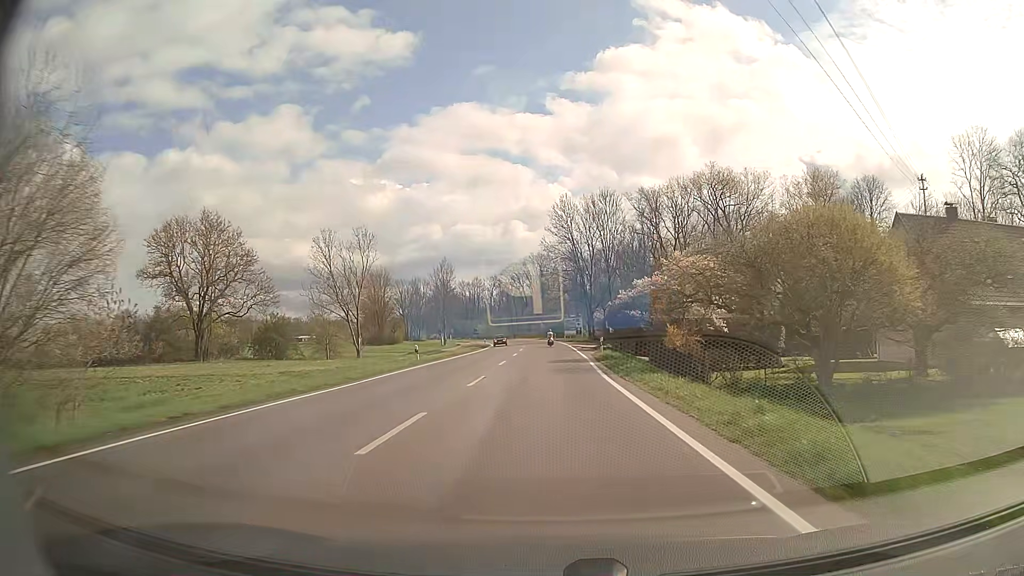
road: secondary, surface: asphalt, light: Day
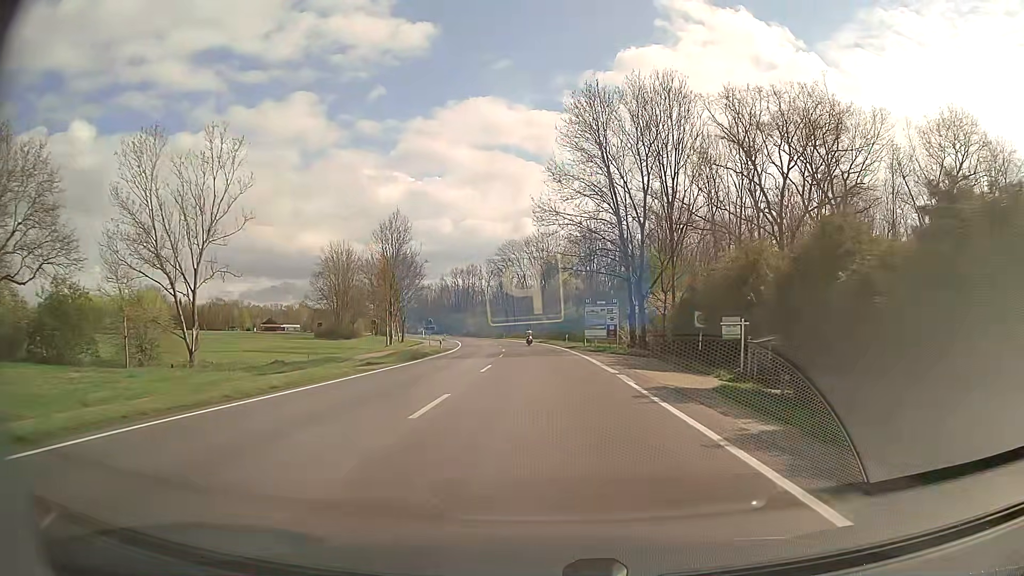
(0.0, +43.0) m; 0°
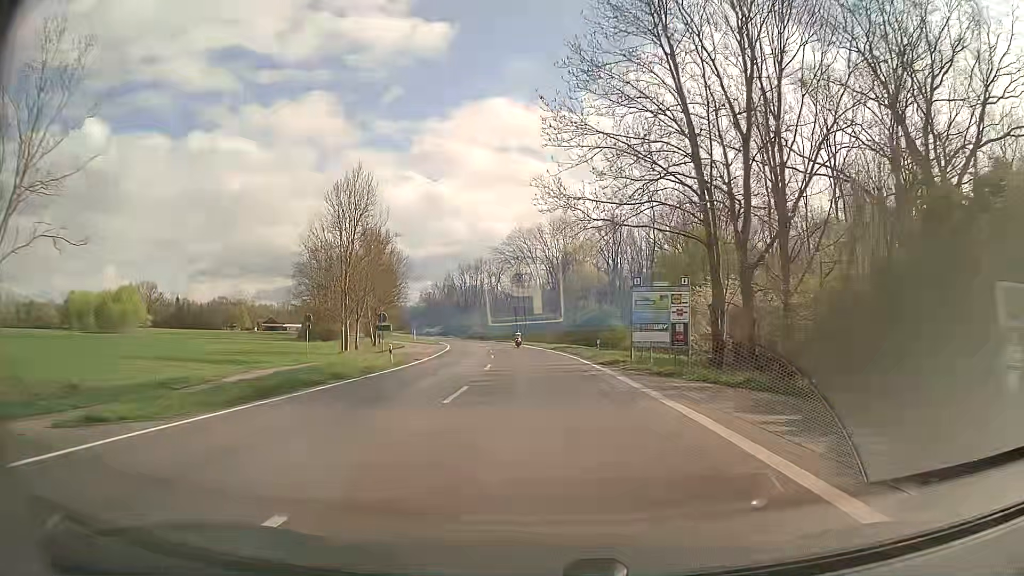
(-0.2, +21.5) m; -1°
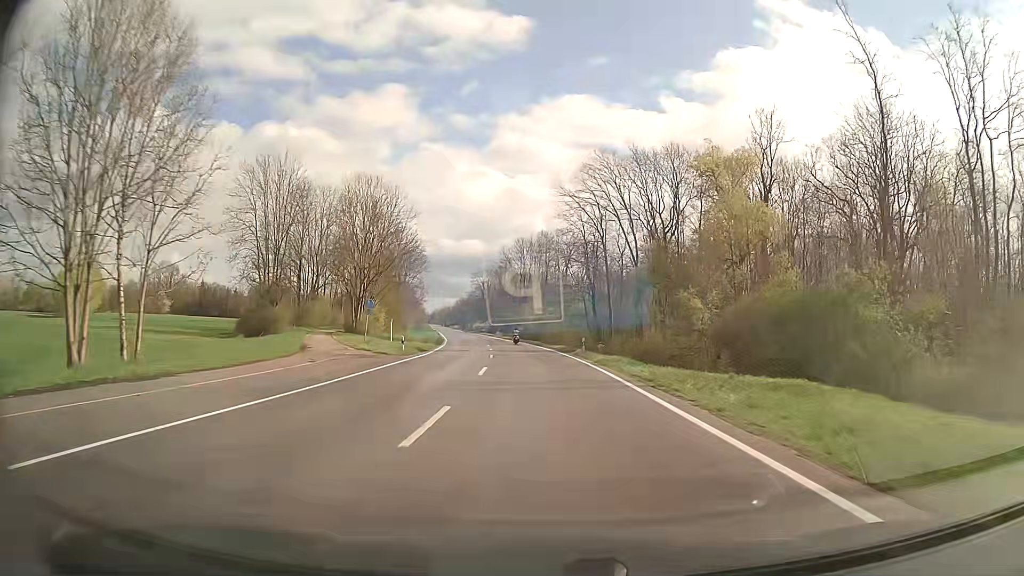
(-2.6, +53.6) m; -6°
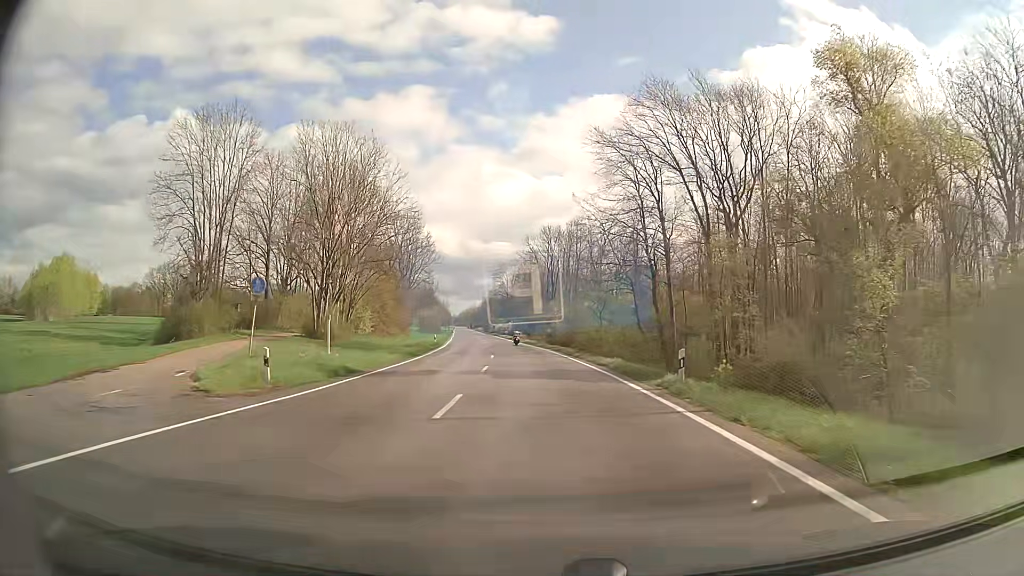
(-0.5, +21.5) m; -3°
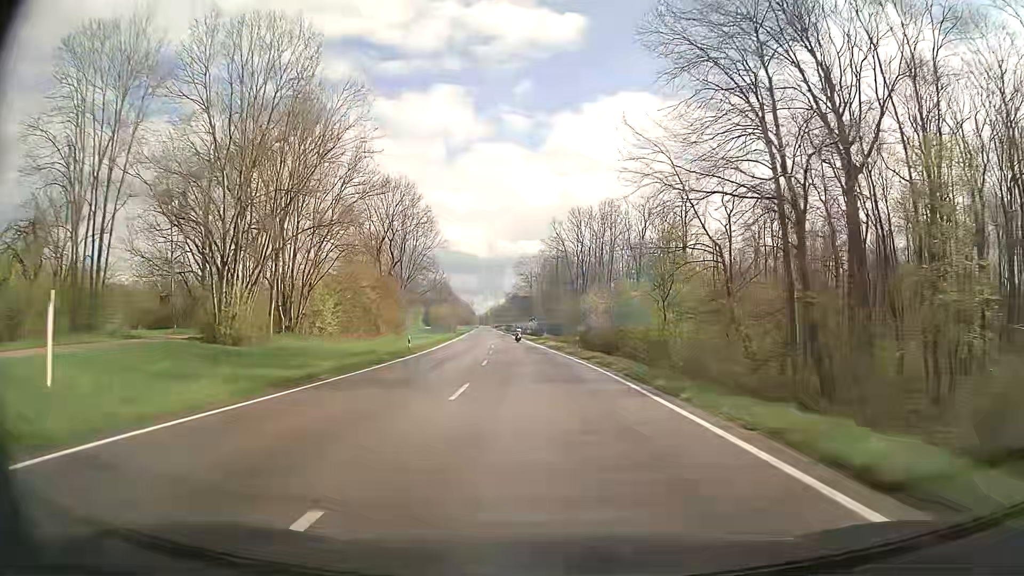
(-0.4, +21.6) m; -2°
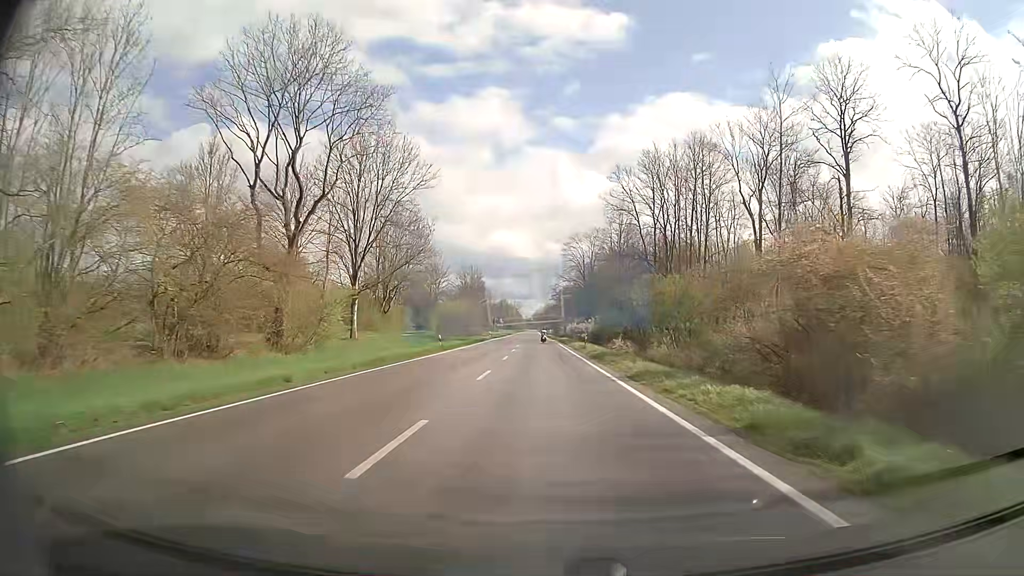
(-1.9, +43.2) m; -4°
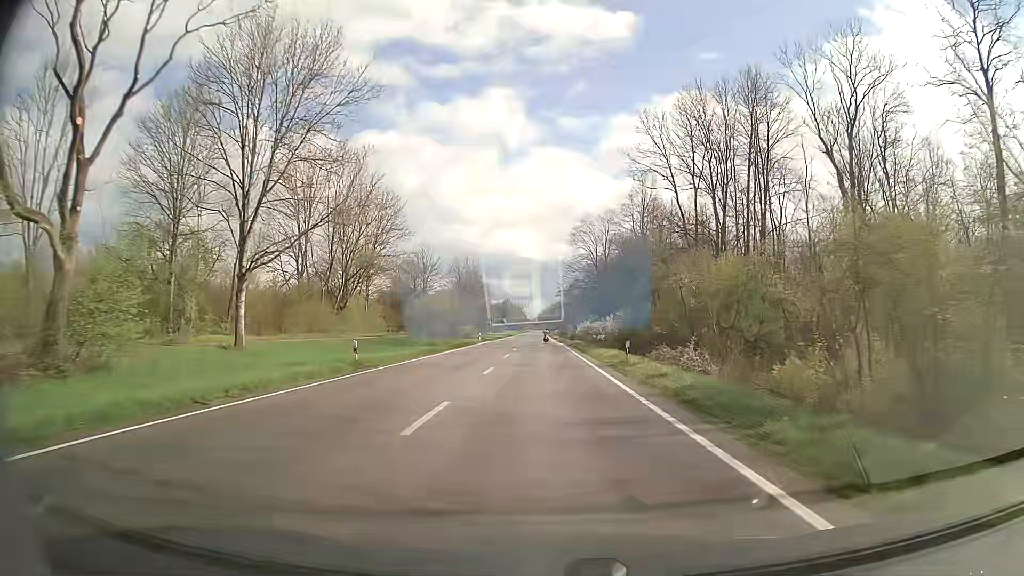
(-0.1, +21.6) m; -1°
(0, +10) (0, +20) (0, +30) (0, +40) (0, +50) (0, +60) (-1, +70) (-1, +80) (-1, +90) (-1, +100) m
